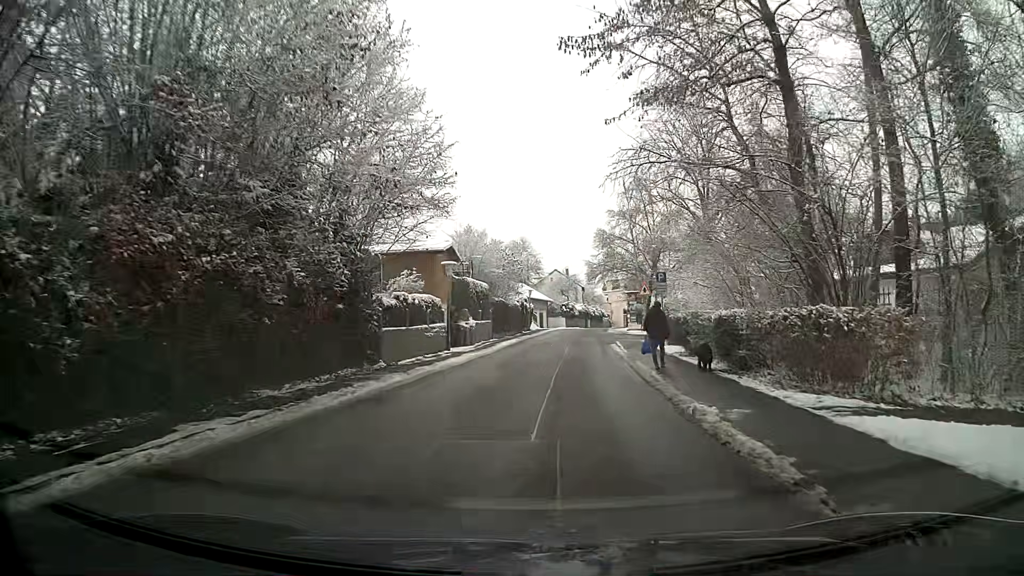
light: Day
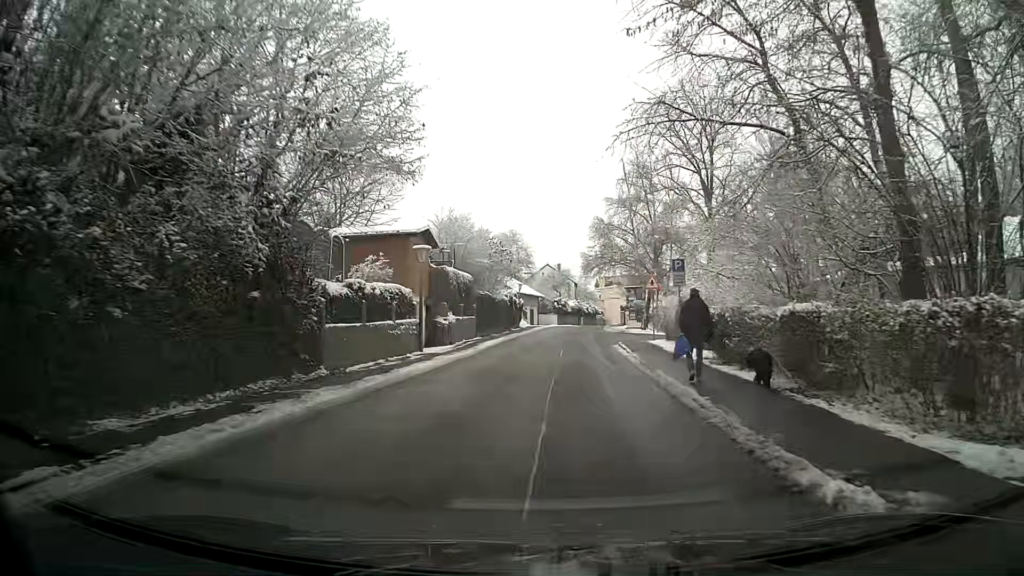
(0.0, +4.9) m; +1°
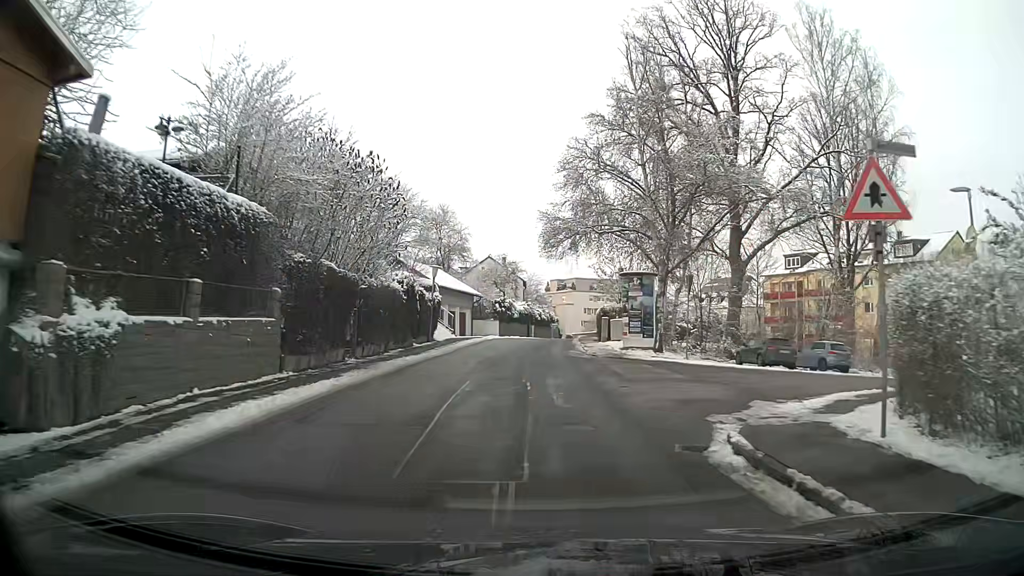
(+1.0, +23.6) m; +5°
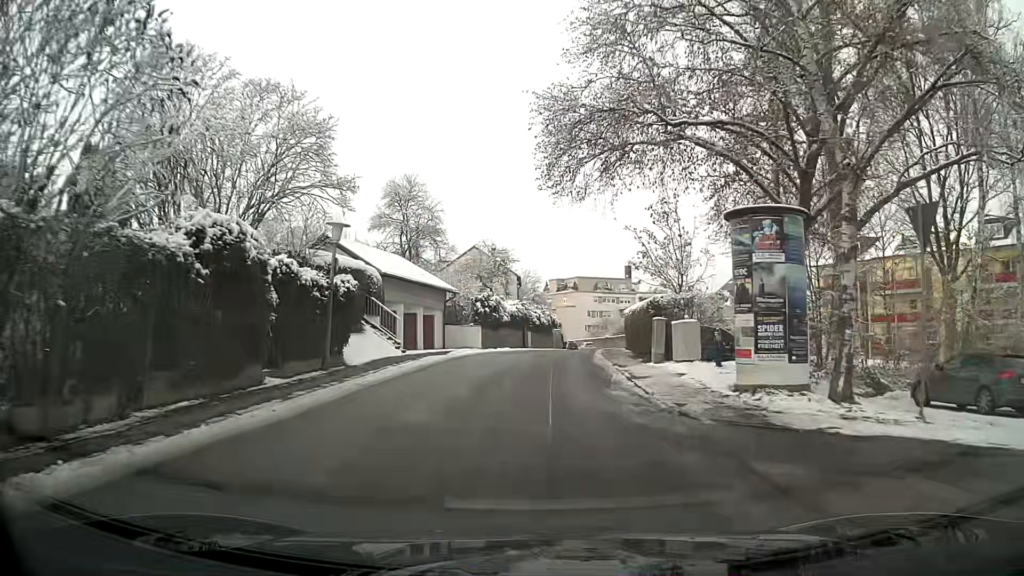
(0.0, +16.5) m; 0°
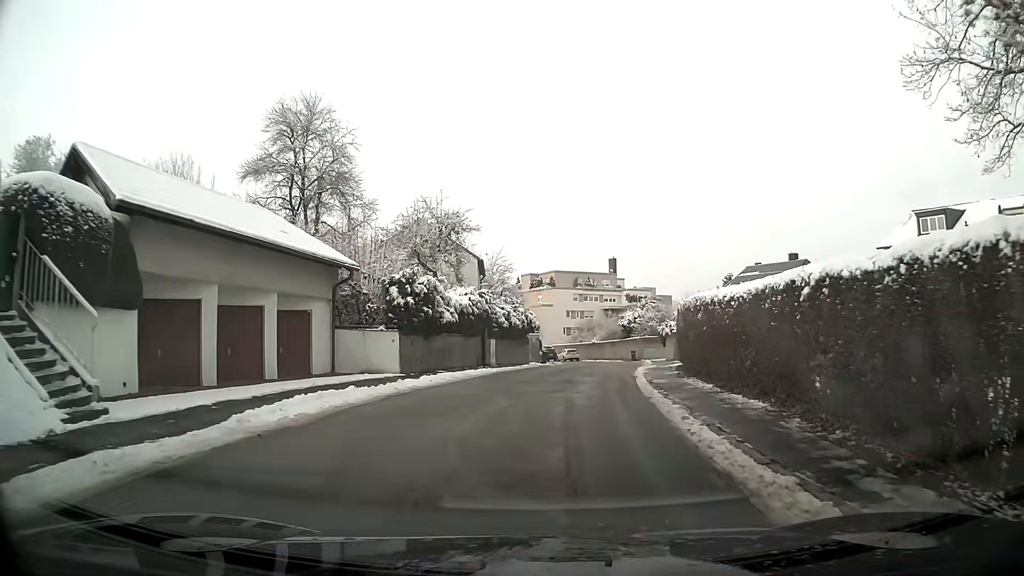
(+0.3, +19.2) m; +4°
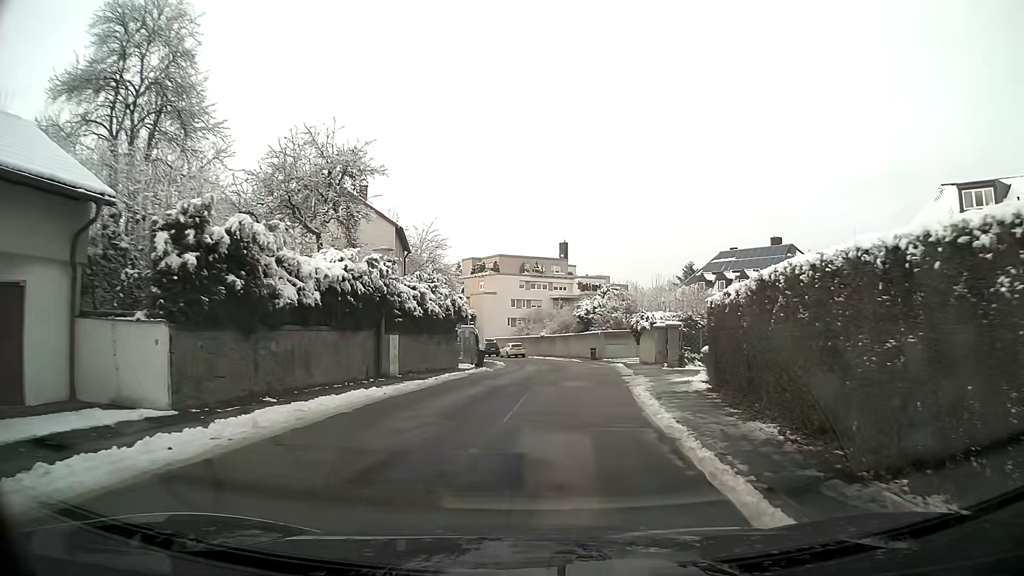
(+0.5, +11.7) m; +5°
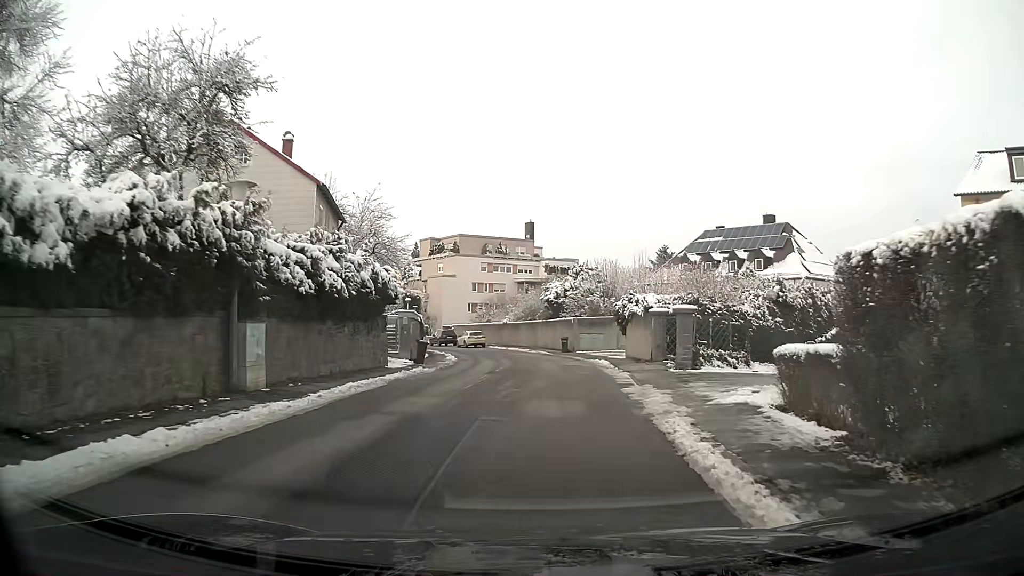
(+0.2, +8.2) m; +2°
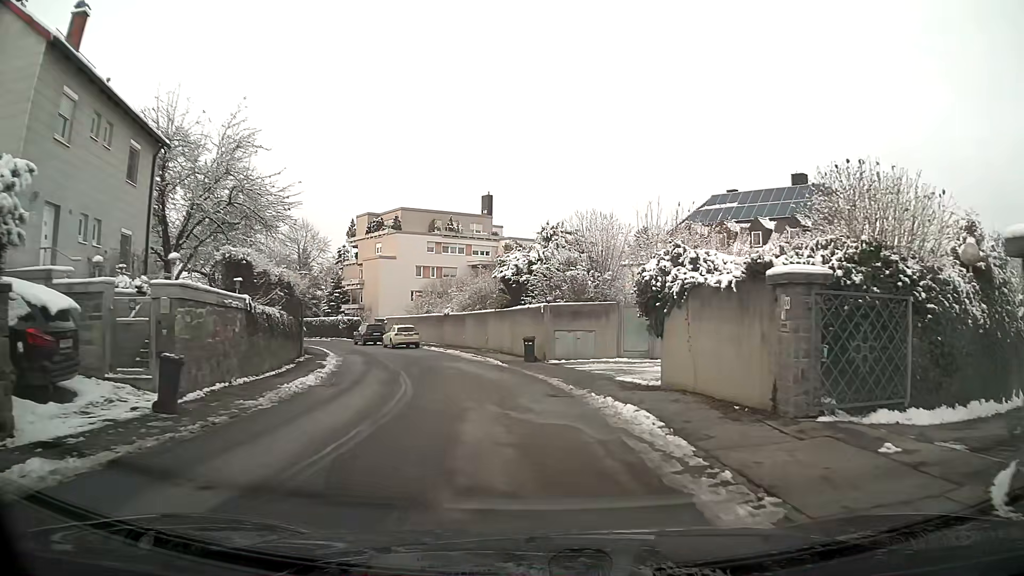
(+0.5, +16.5) m; +2°
(0, +10) (-2, +20) (-4, +30) (-8, +38) (-13, +47) (-17, +56) (-21, +65) (-27, +74) (-33, +82) (-39, +90) m
